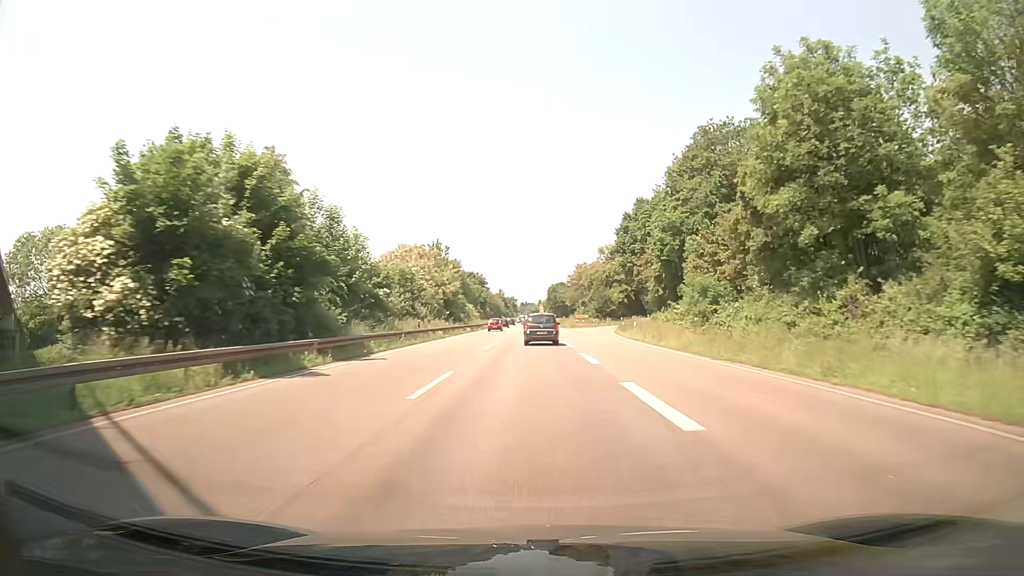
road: trunk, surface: asphalt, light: Day
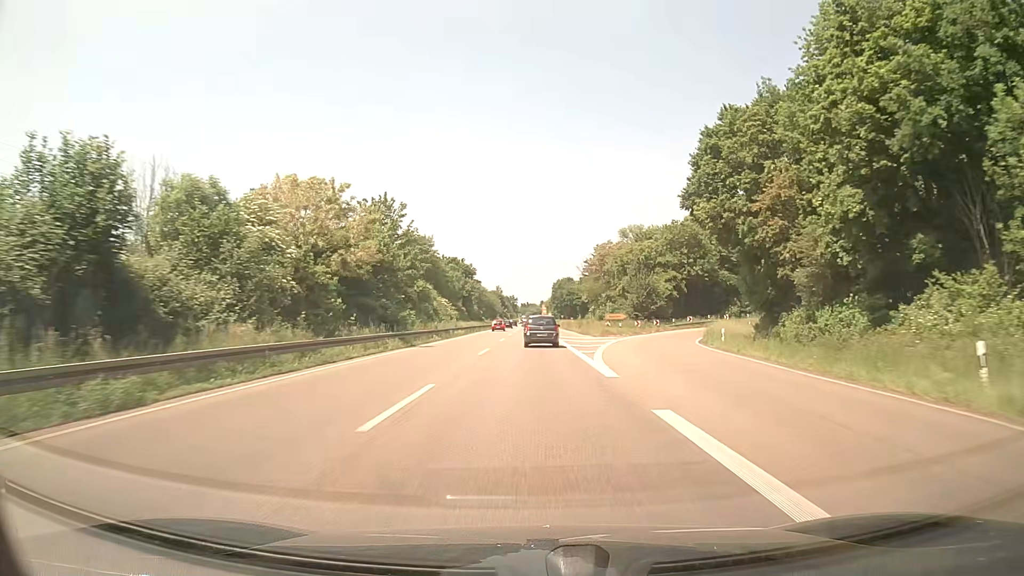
(-0.2, +40.1) m; 0°
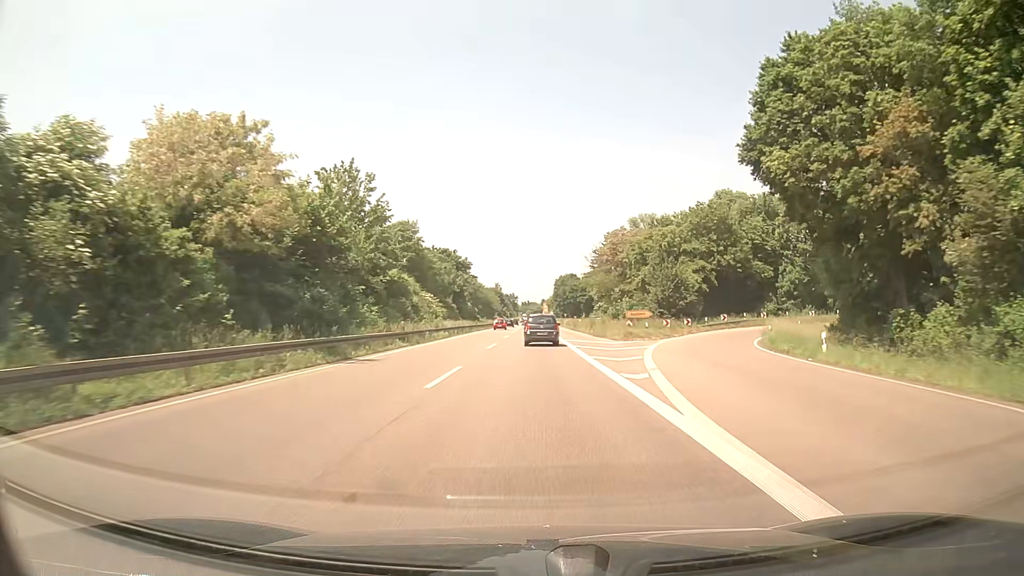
(0.0, +13.4) m; 0°
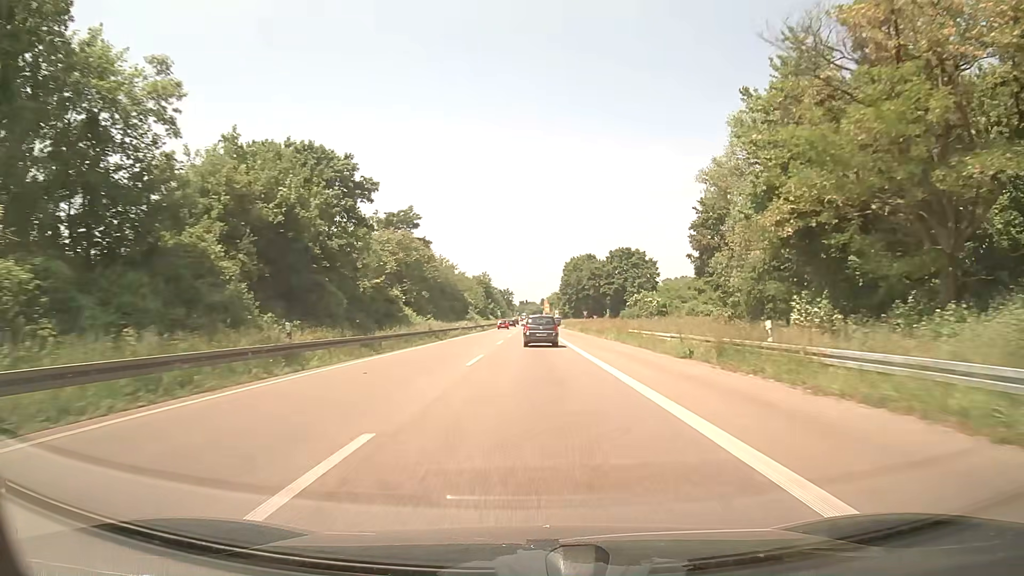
(-0.2, +66.4) m; 0°
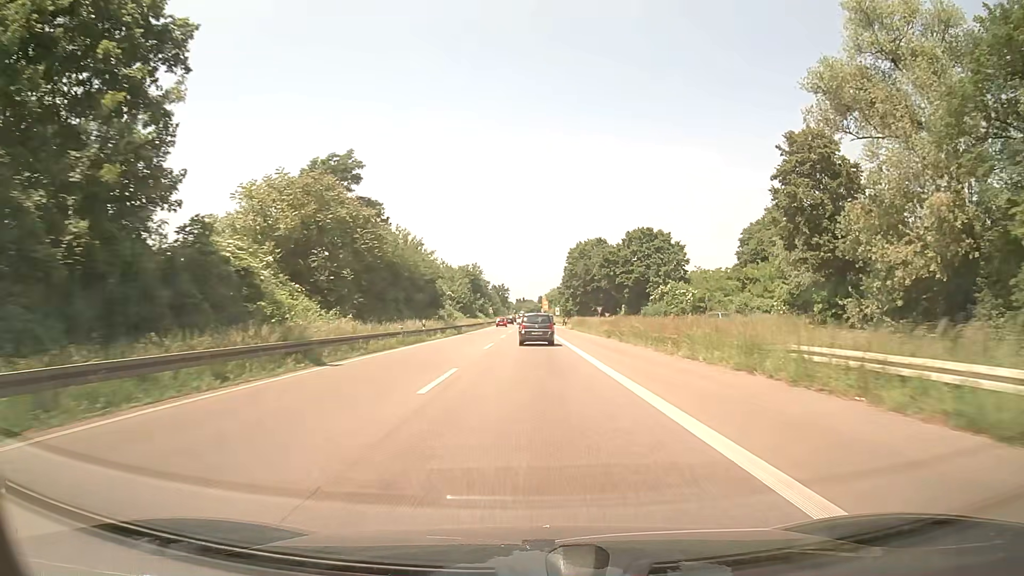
(+0.1, +26.4) m; 0°
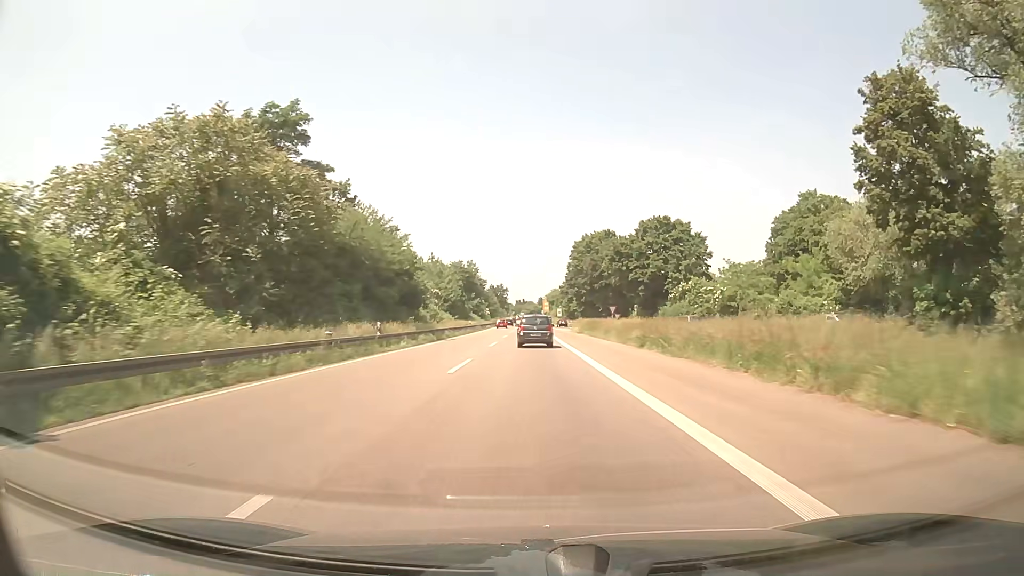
(0.0, +13.2) m; 0°
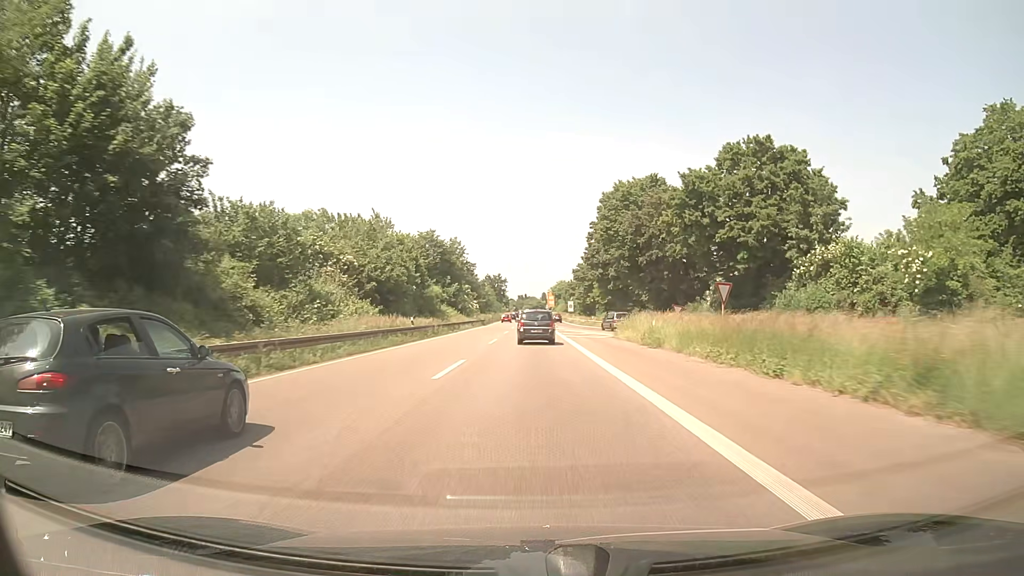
(-0.1, +39.6) m; 0°
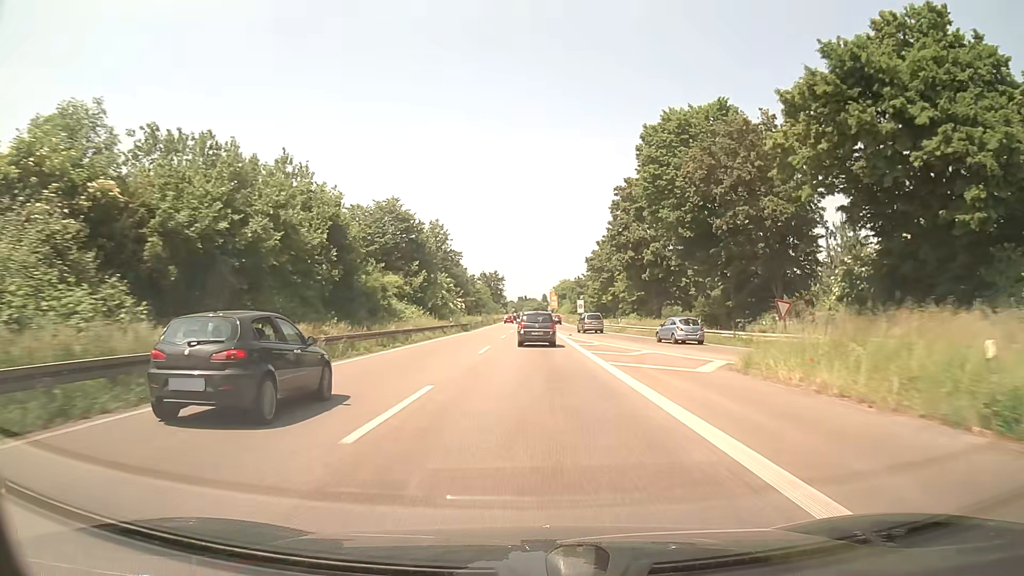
(0.0, +25.5) m; 0°
(0, +10) (0, +20) (0, +30) (0, +40) (0, +50) (0, +60) (0, +70) (0, +80) (0, +90) (0, +100) m
